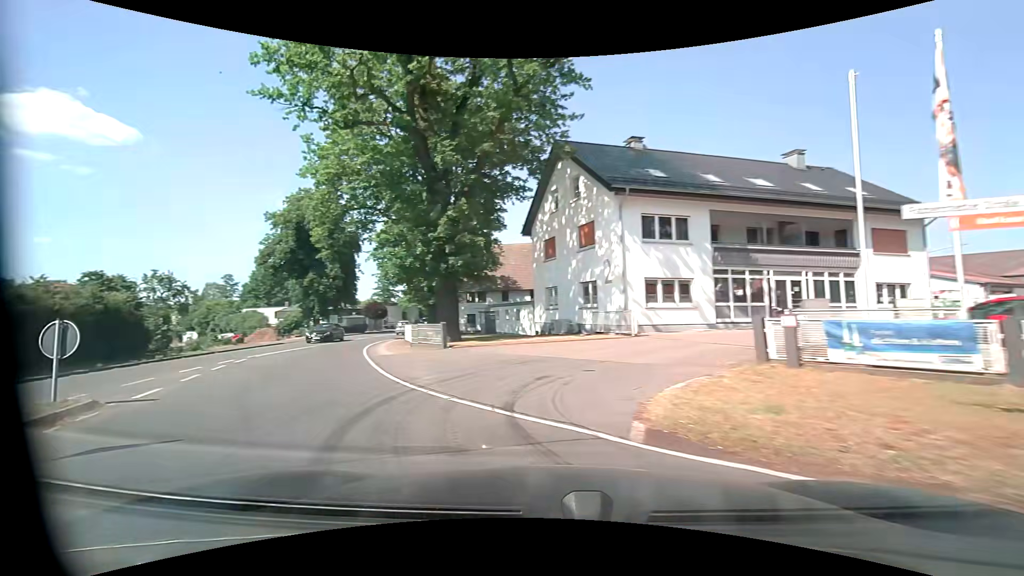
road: tertiary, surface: asphalt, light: Day
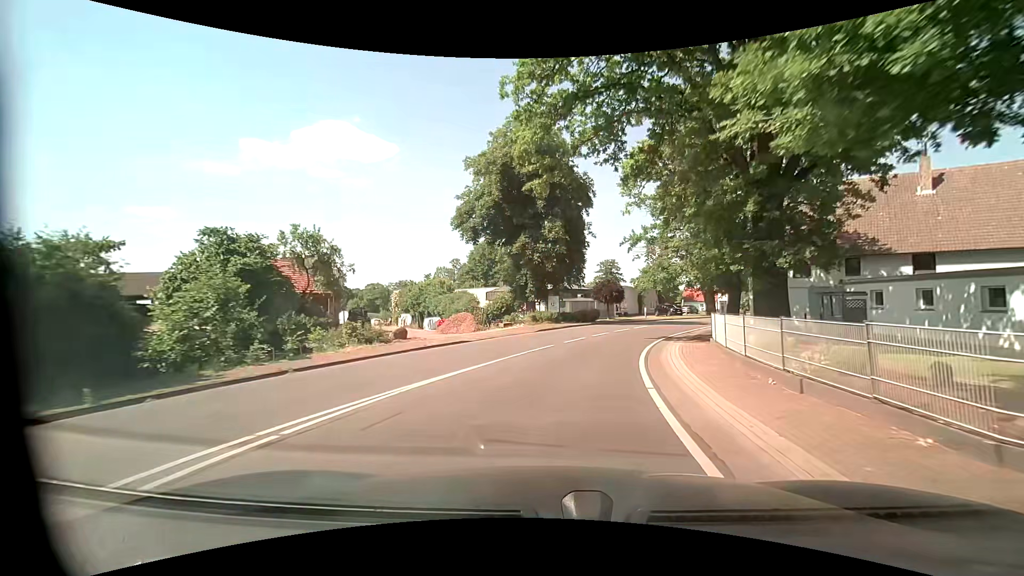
(-7.2, +18.6) m; -25°
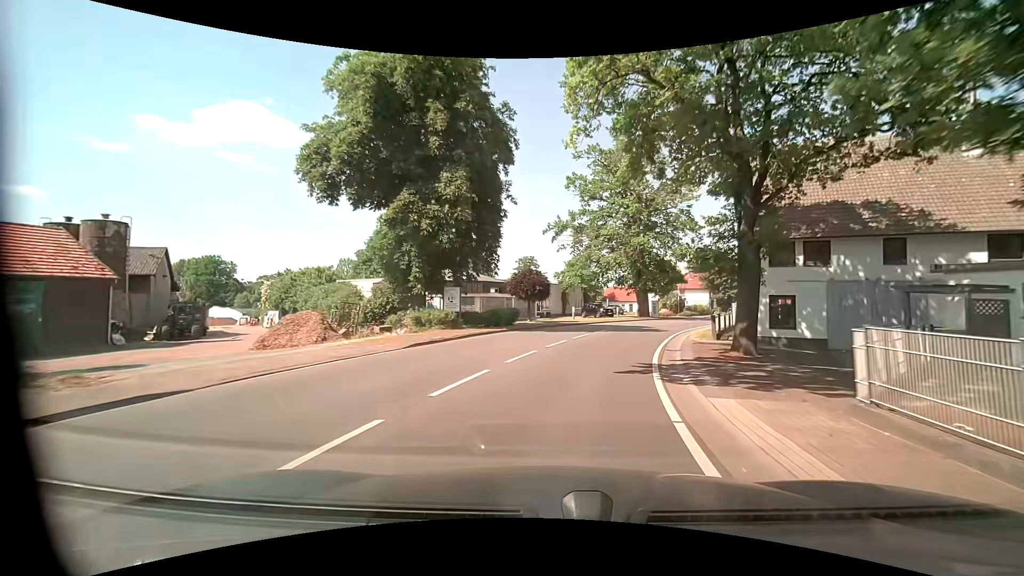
(+1.0, +12.9) m; +10°
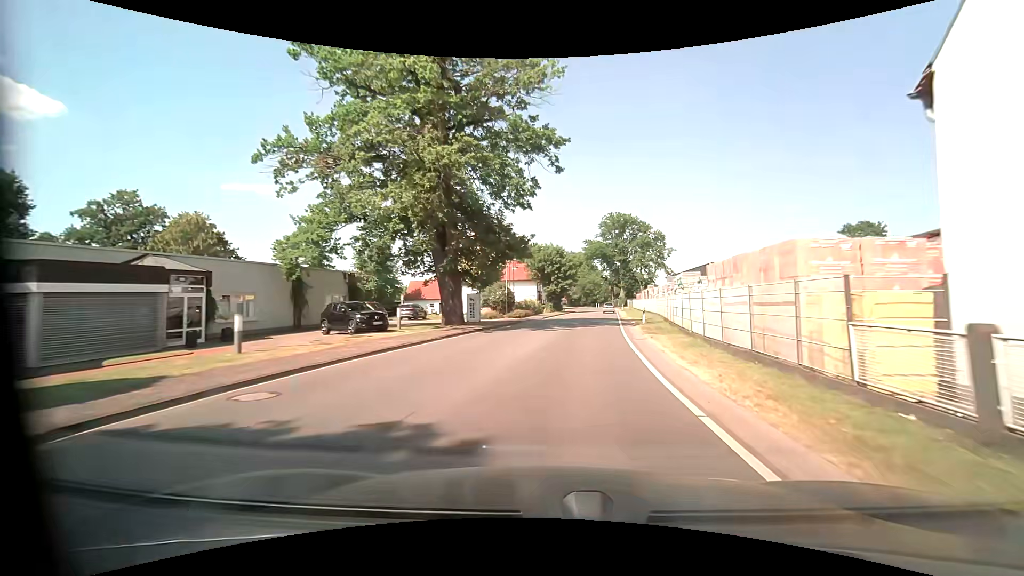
(+5.7, +30.0) m; +21°
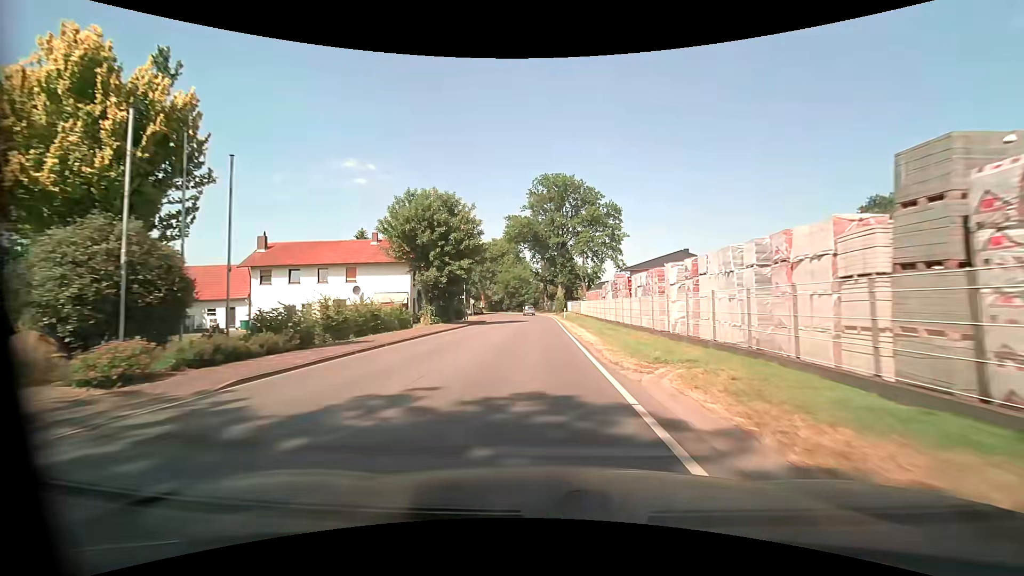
(+4.1, +39.5) m; +8°
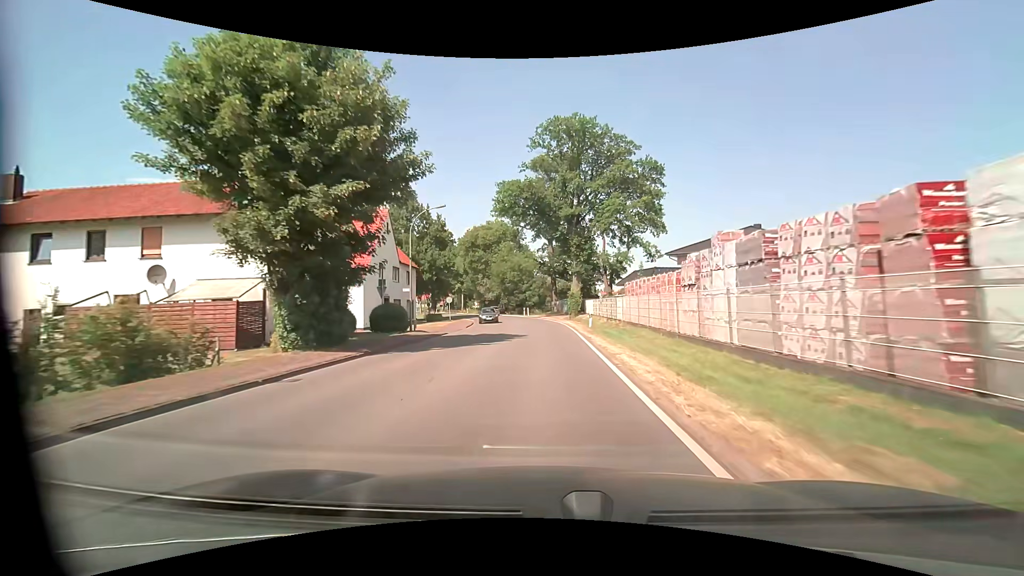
(-0.2, +24.3) m; -1°
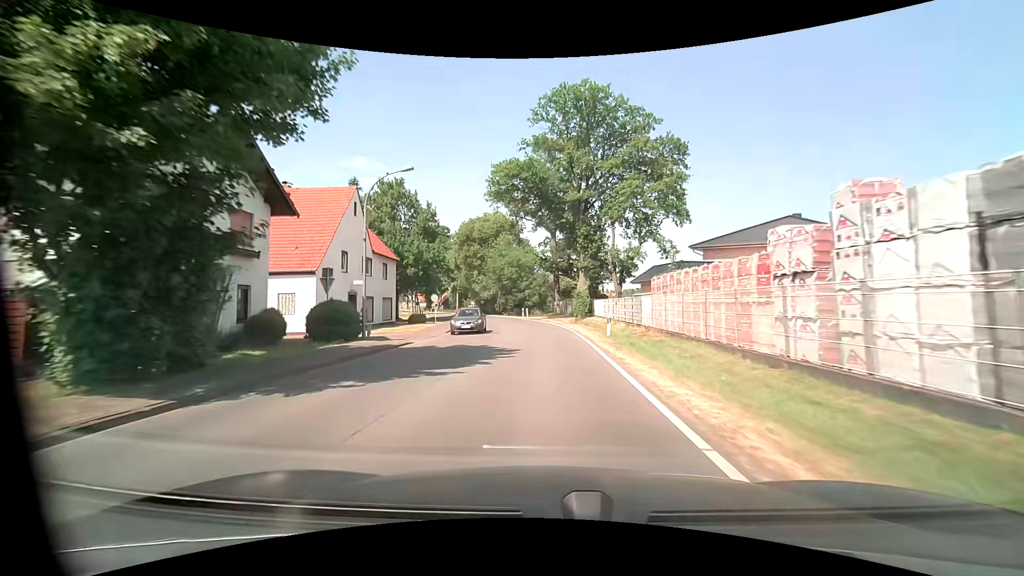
(0.0, +8.1) m; 0°
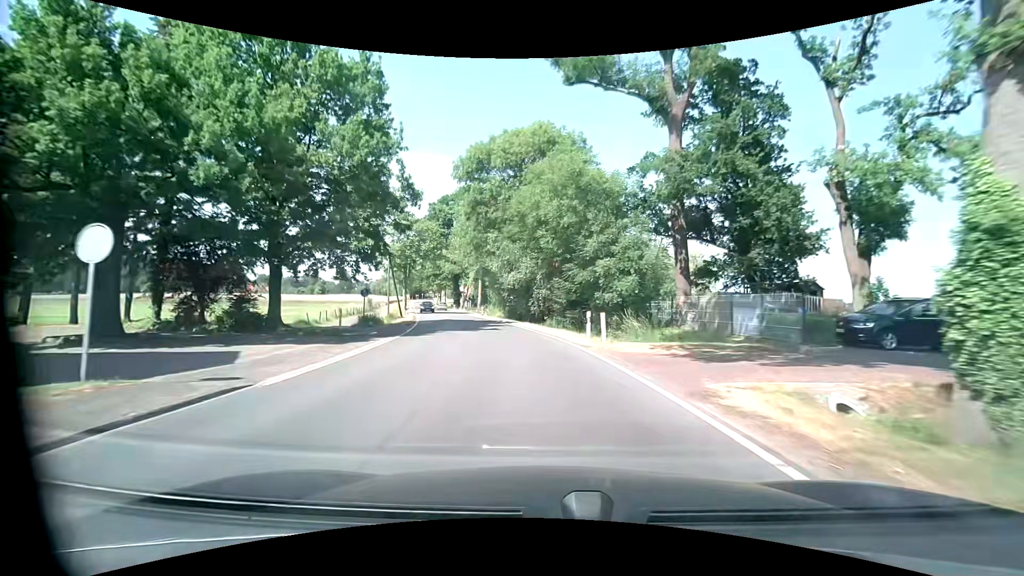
(-1.4, +40.4) m; -7°
(0, +10) (-1, +20) (-3, +30) (-5, +40) (-8, +49) (-11, +59) (-13, +68) (-16, +78) (-19, +88) (-21, +97) m
